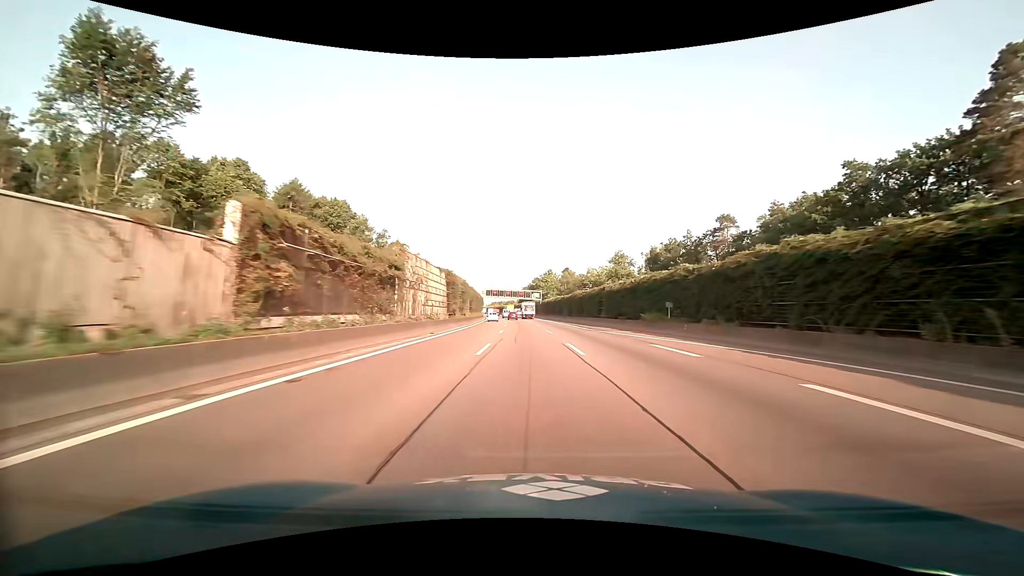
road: motorway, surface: asphalt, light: Day
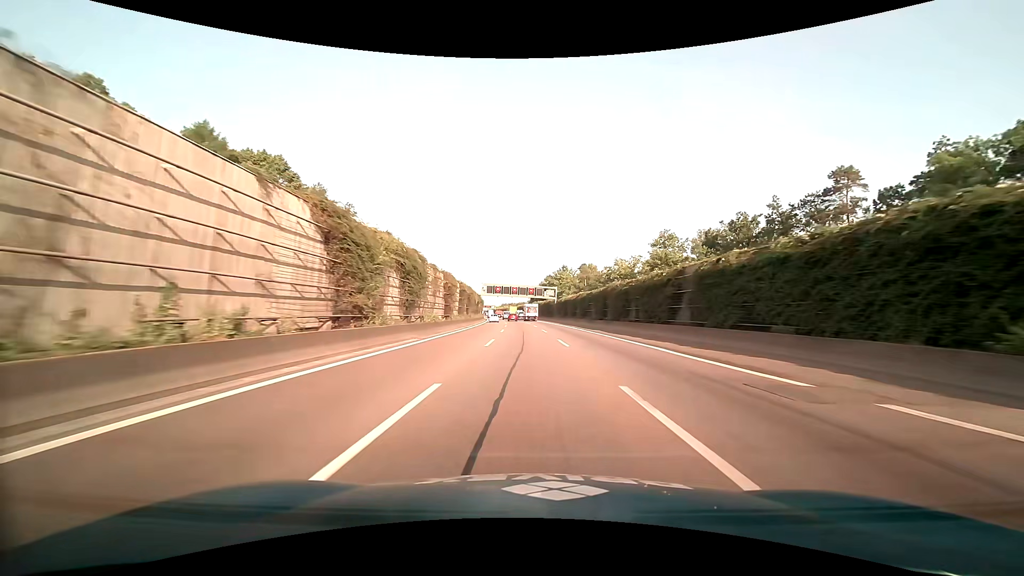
(-0.3, +30.1) m; -1°
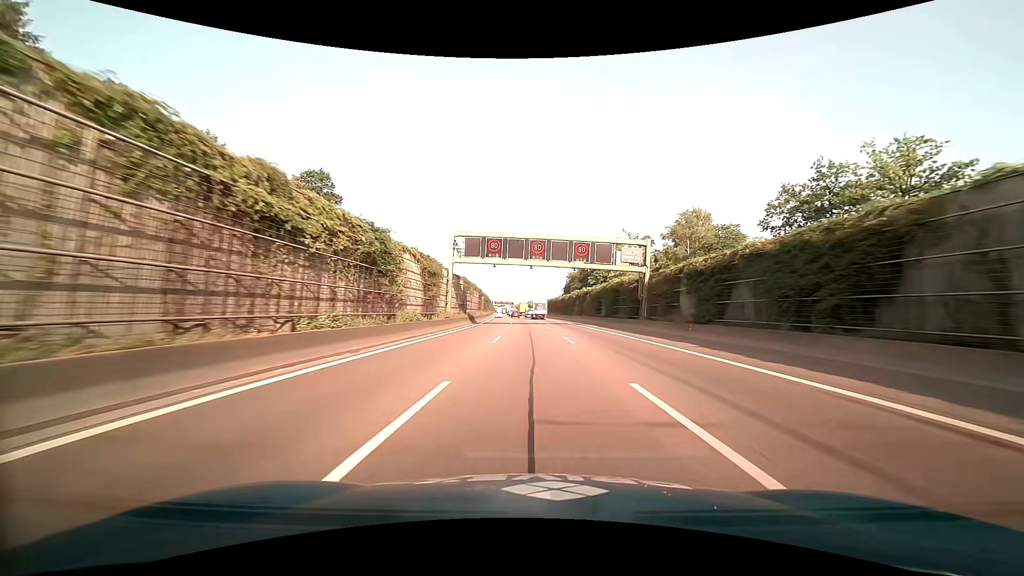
(-2.0, +72.0) m; -3°
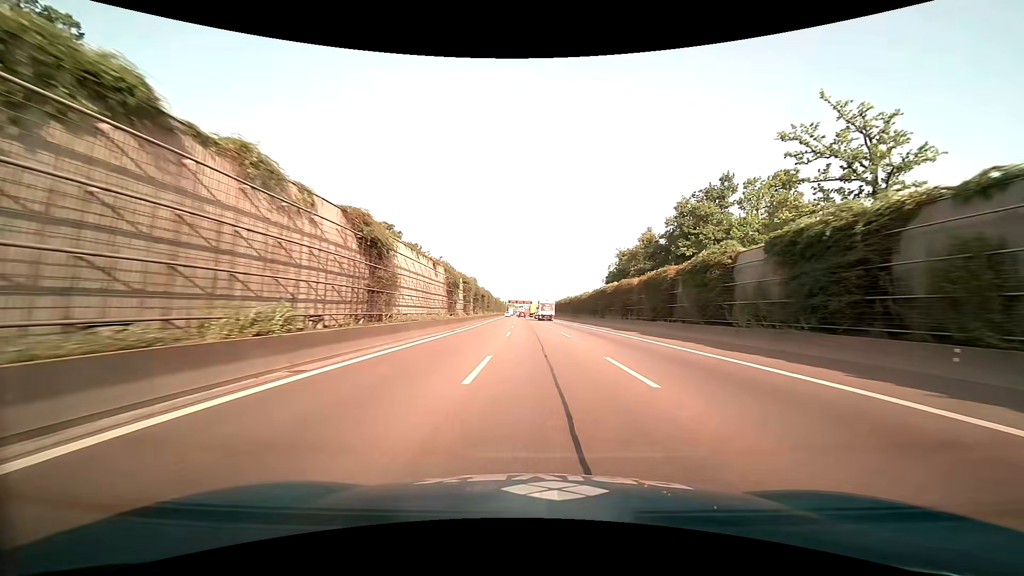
(-1.4, +66.9) m; -2°
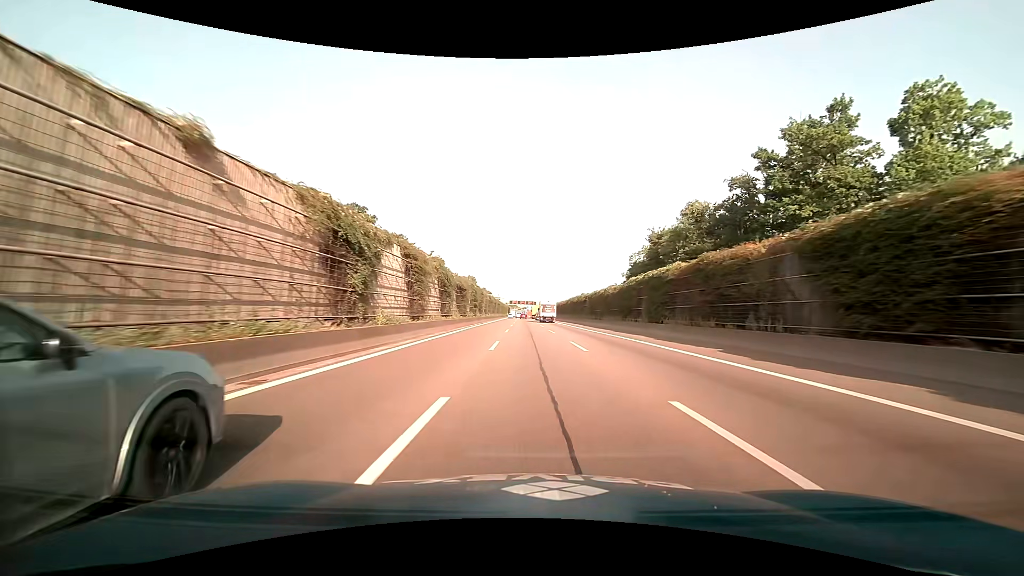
(-0.1, +26.4) m; 0°
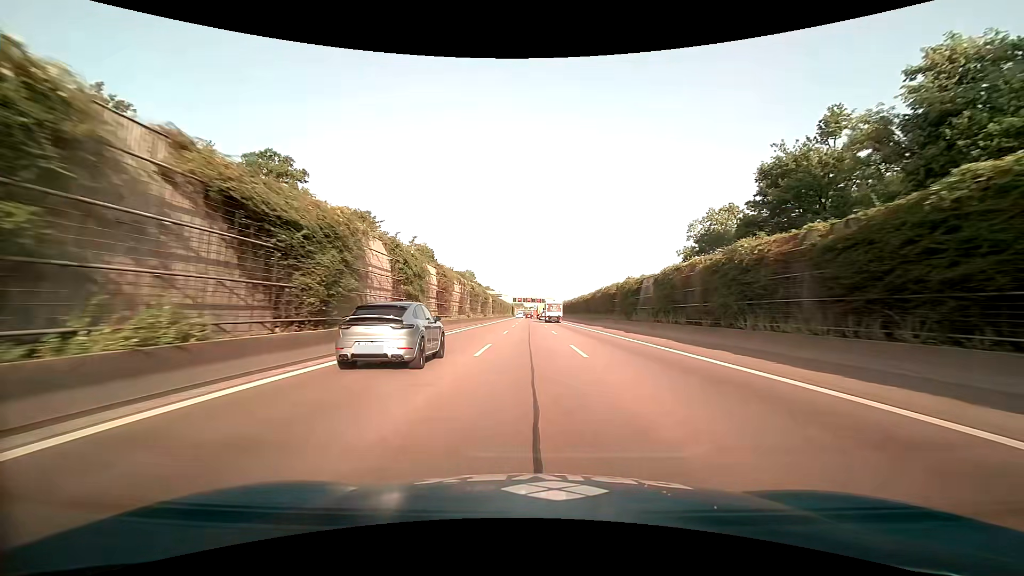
(-0.3, +39.3) m; -1°
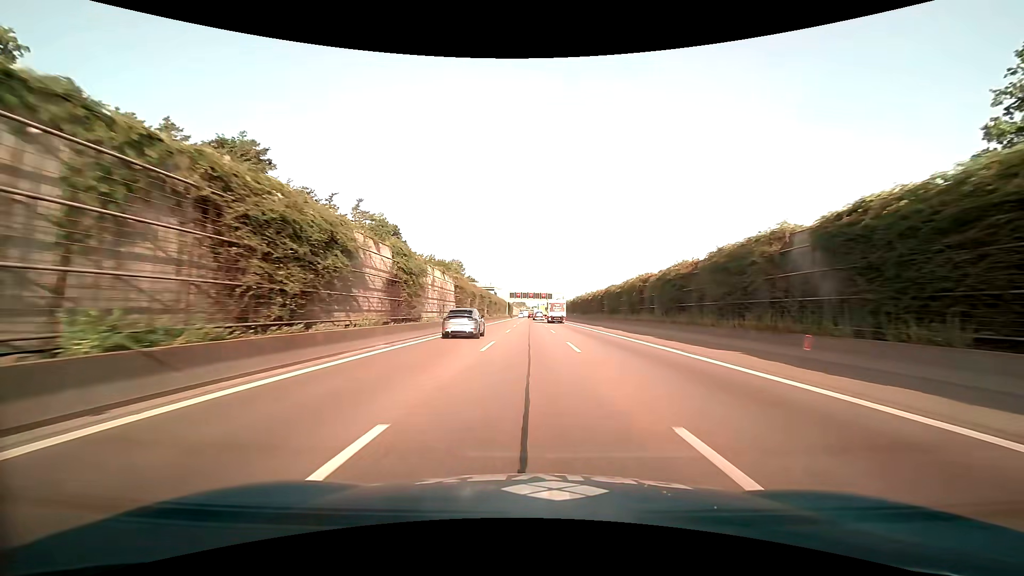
(-0.4, +51.7) m; 0°
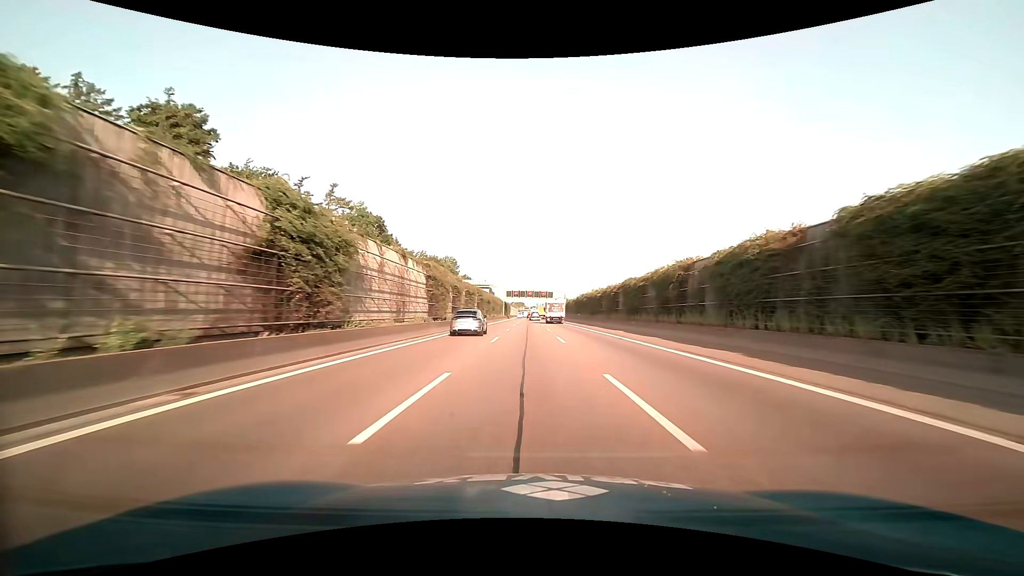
(0.0, +12.8) m; 0°
(0, +10) (0, +20) (0, +30) (0, +40) (0, +50) (0, +60) (-1, +70) (-1, +80) (-1, +90) (-1, +100) m
